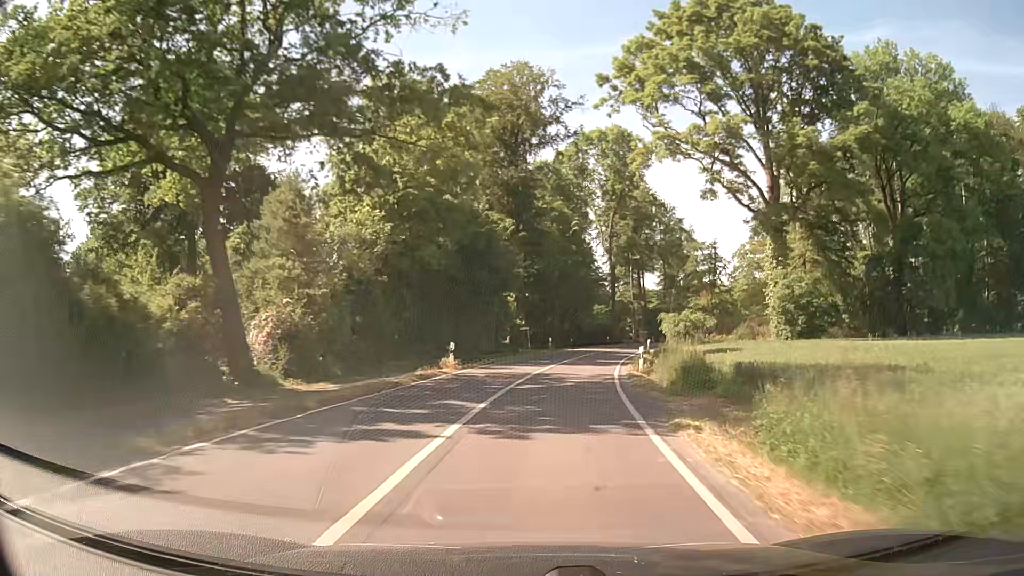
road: secondary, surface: asphalt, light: Day
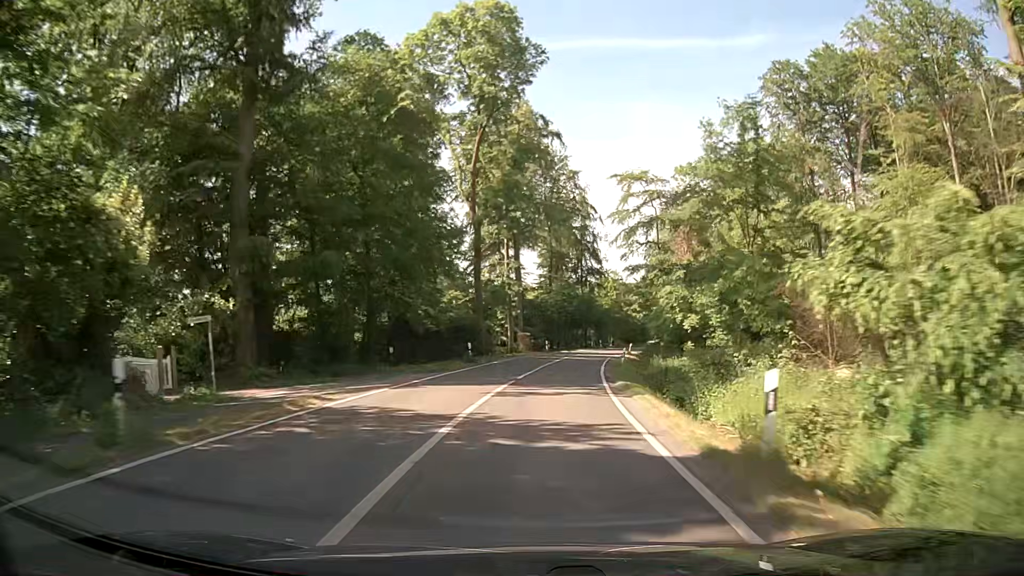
(+4.8, +43.0) m; +12°
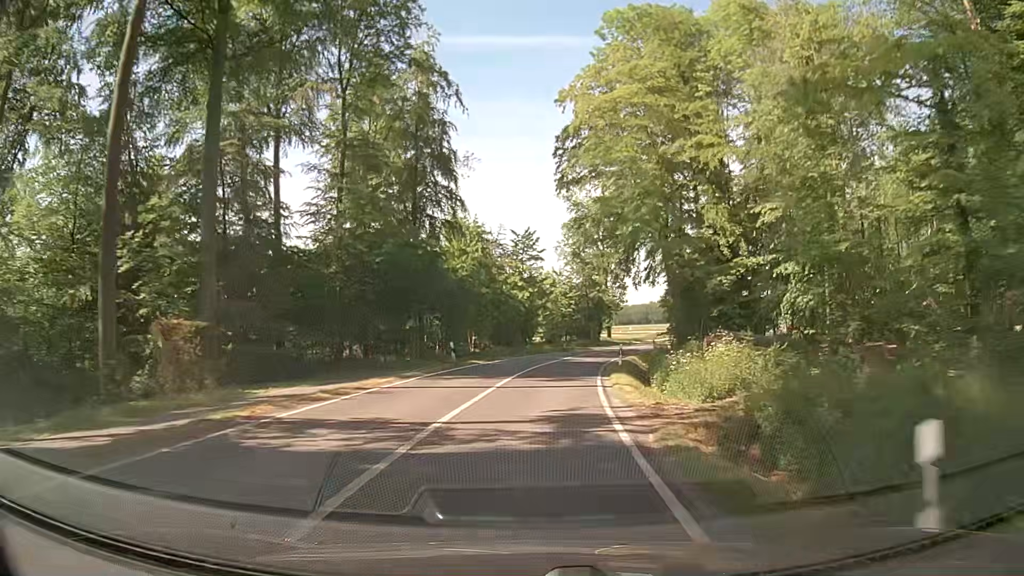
(+5.7, +53.6) m; +12°
